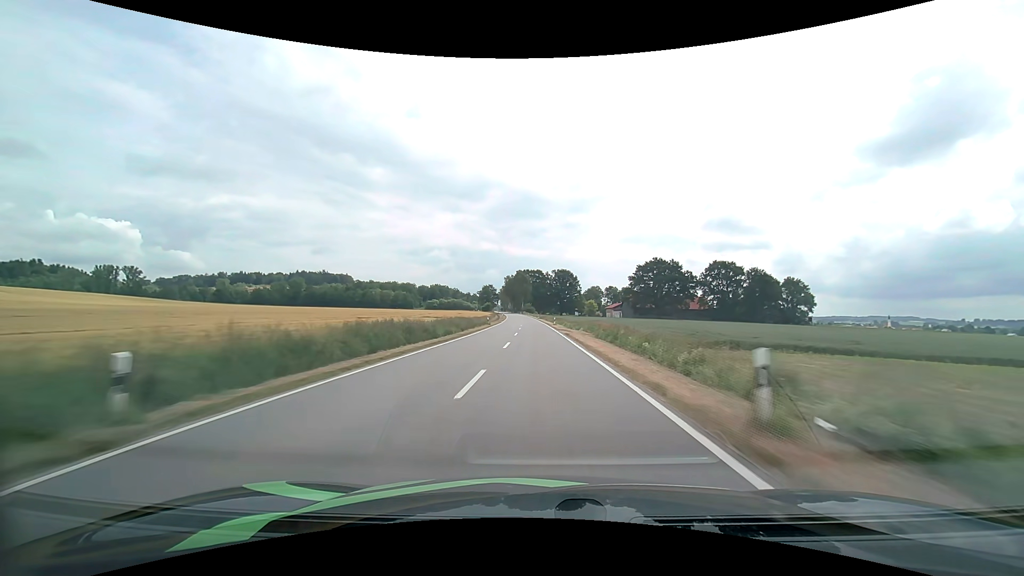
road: tertiary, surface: asphalt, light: Day
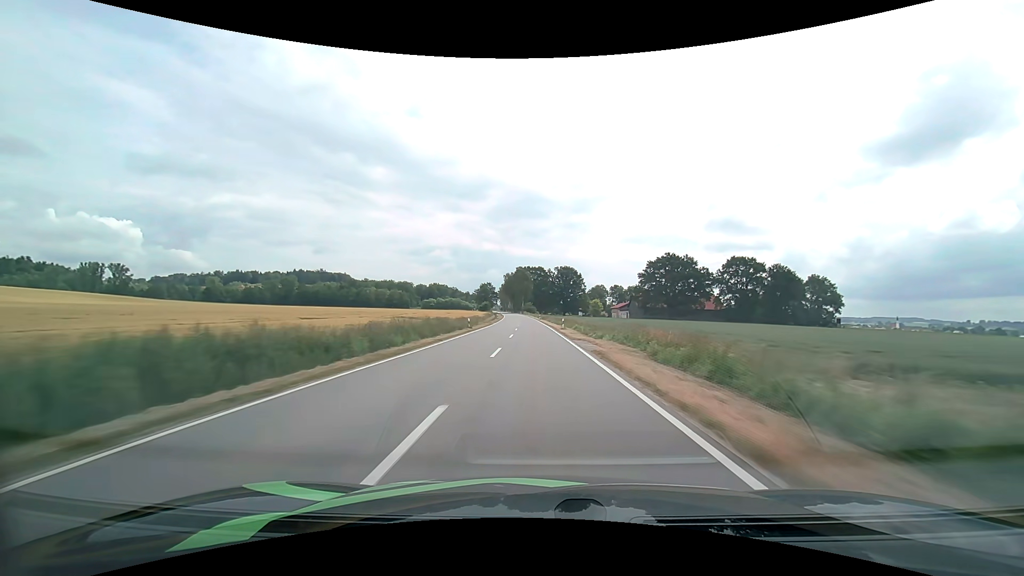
(0.0, +17.0) m; 0°
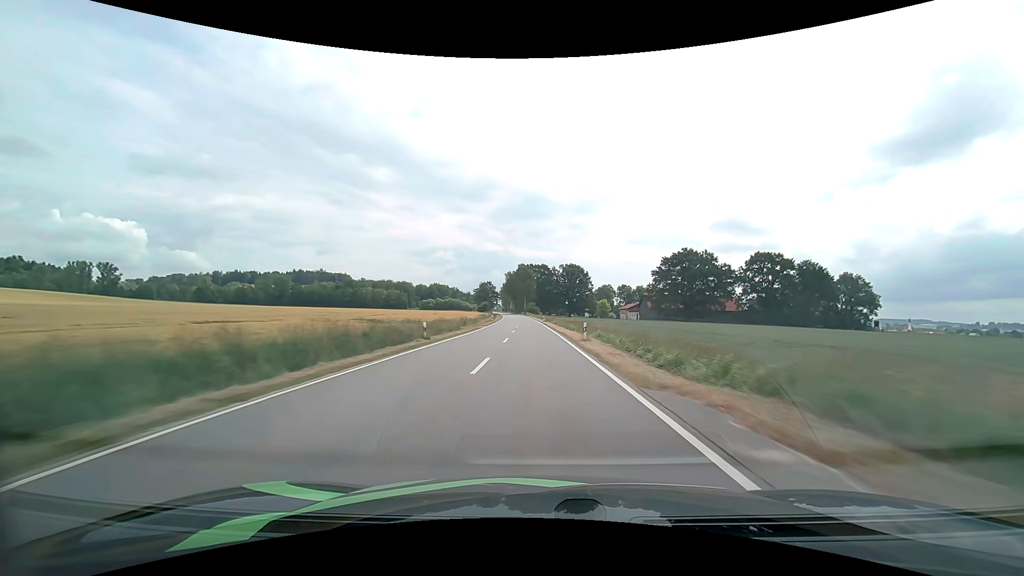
(0.0, +17.0) m; 0°
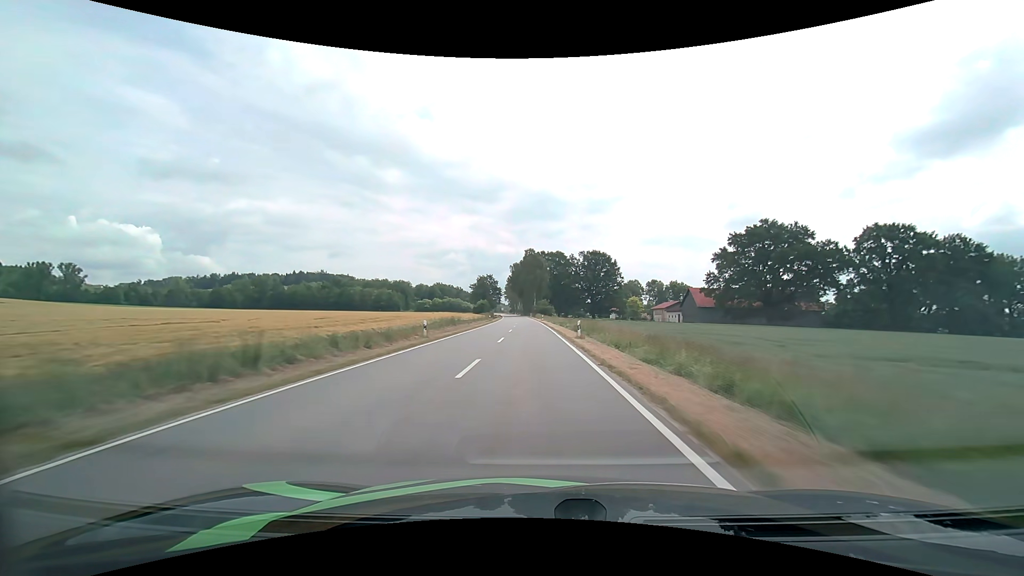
(-0.6, +50.7) m; -1°
(0, +10) (0, +20) (0, +30) (0, +40) (-1, +50) (-1, +60) (-1, +70) (-2, +80) (-2, +90) (-3, +100) m
